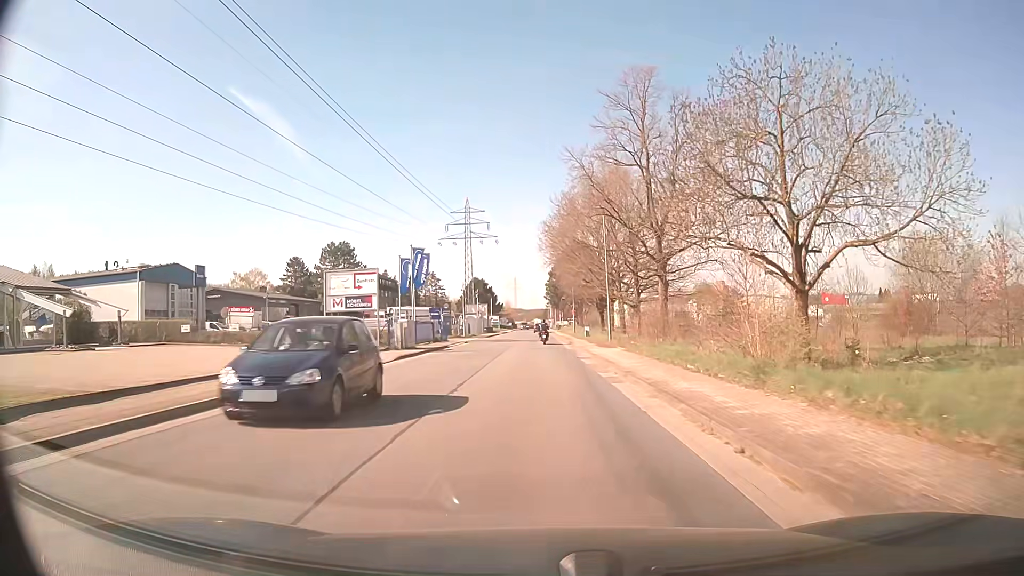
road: residential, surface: asphalt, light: Day
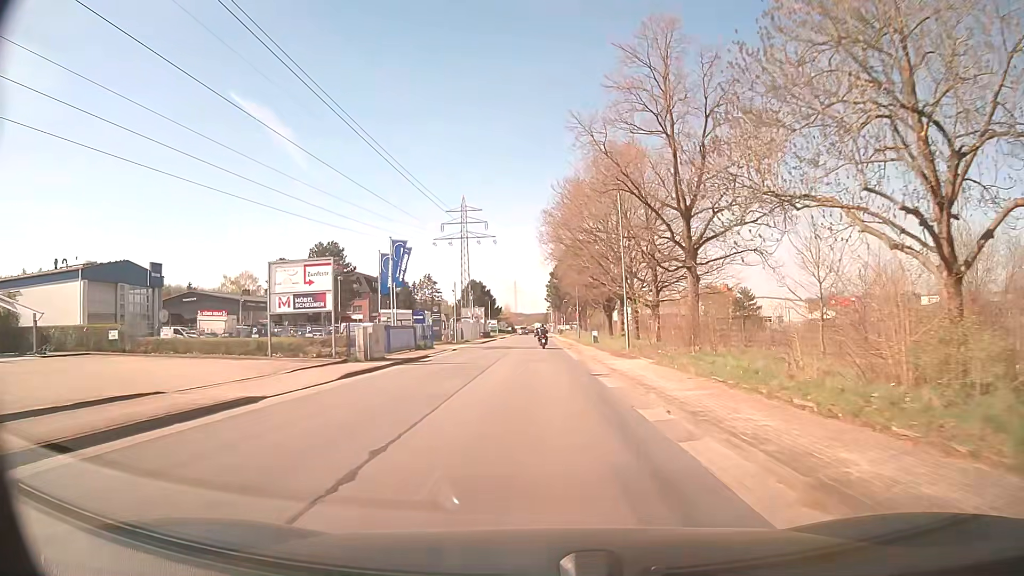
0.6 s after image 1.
(0.0, +7.5) m; 0°
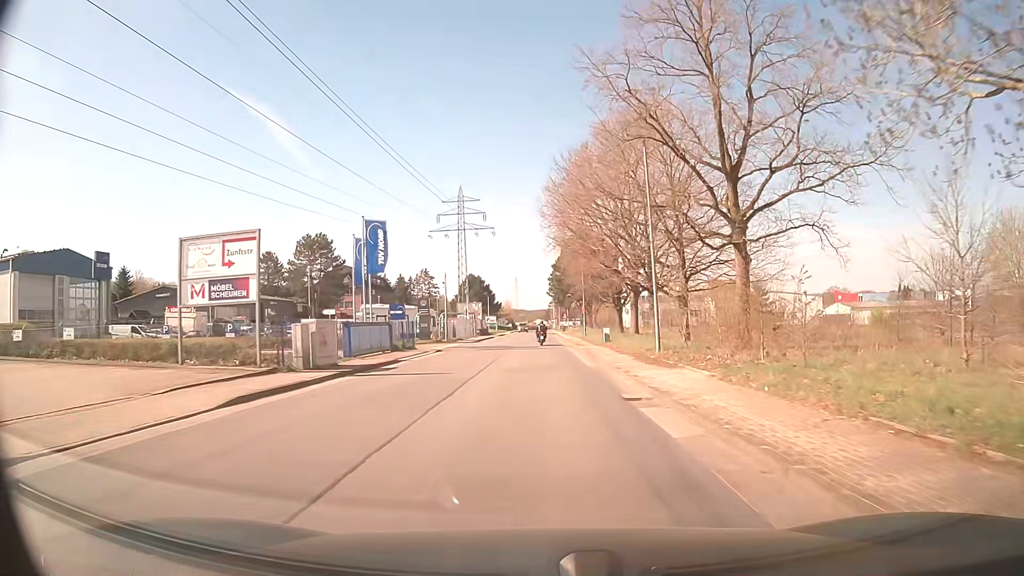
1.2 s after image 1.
(0.0, +7.5) m; 0°
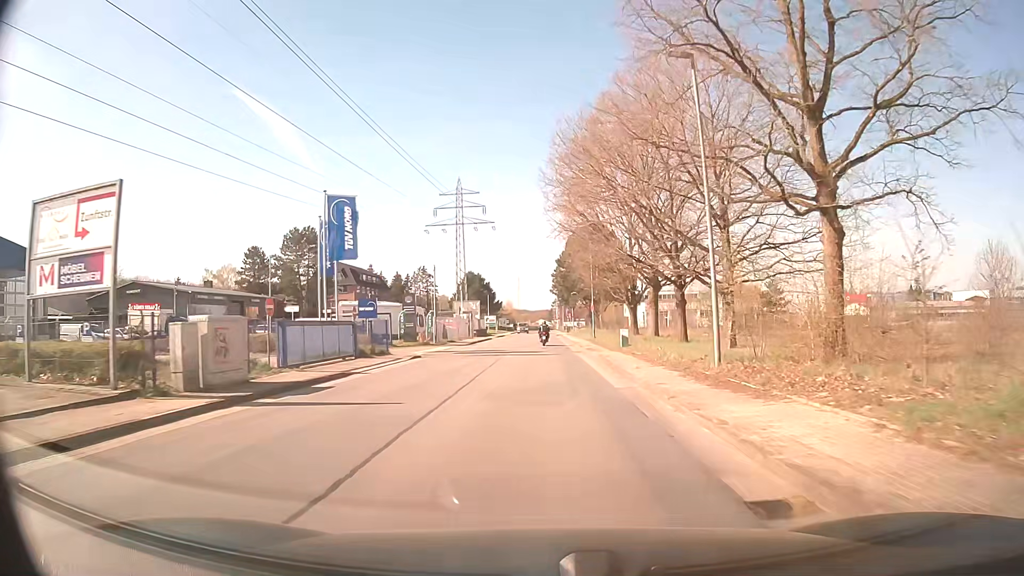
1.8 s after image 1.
(0.0, +7.5) m; -1°
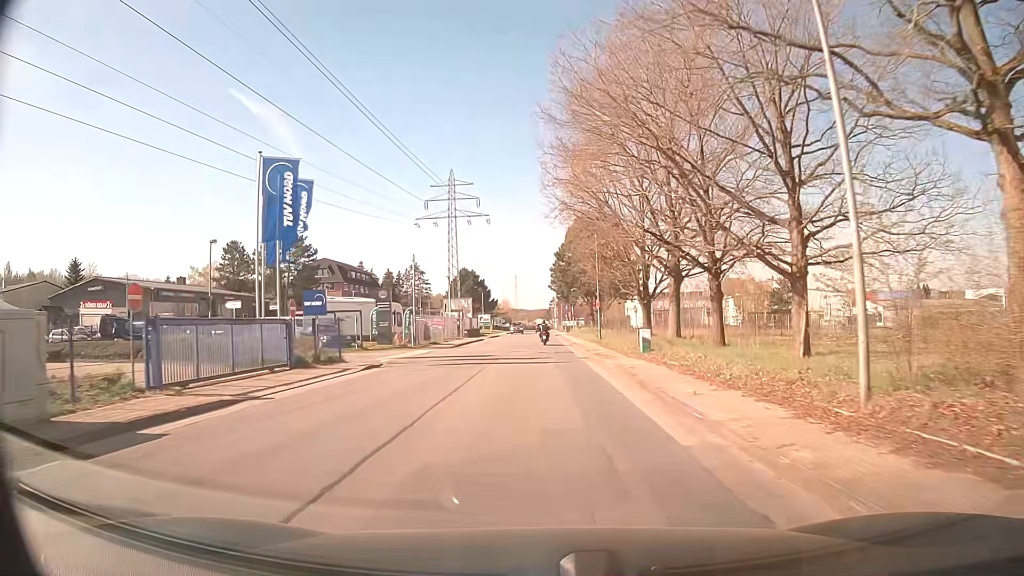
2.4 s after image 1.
(+0.1, +7.4) m; +1°
